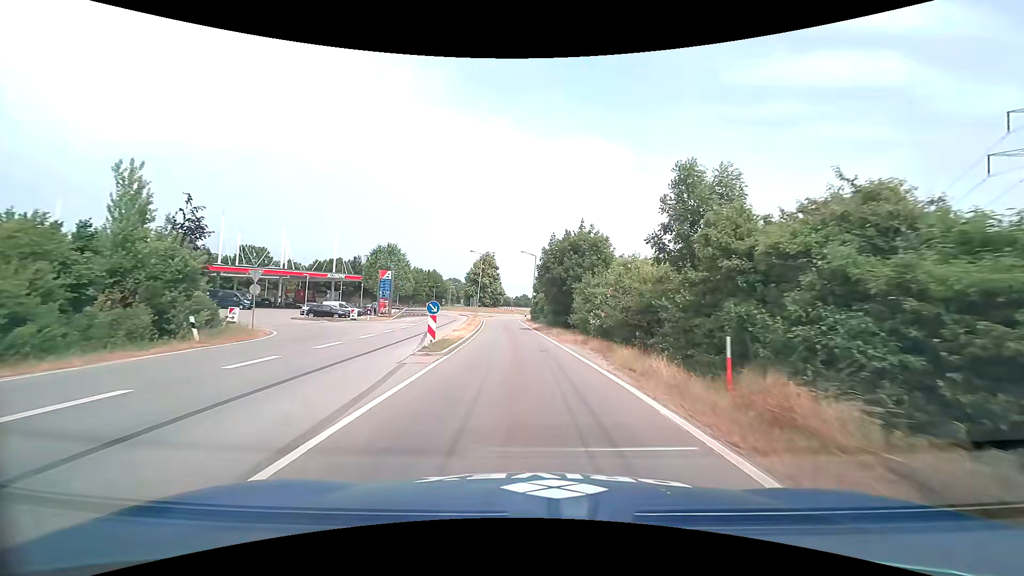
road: primary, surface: asphalt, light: Day
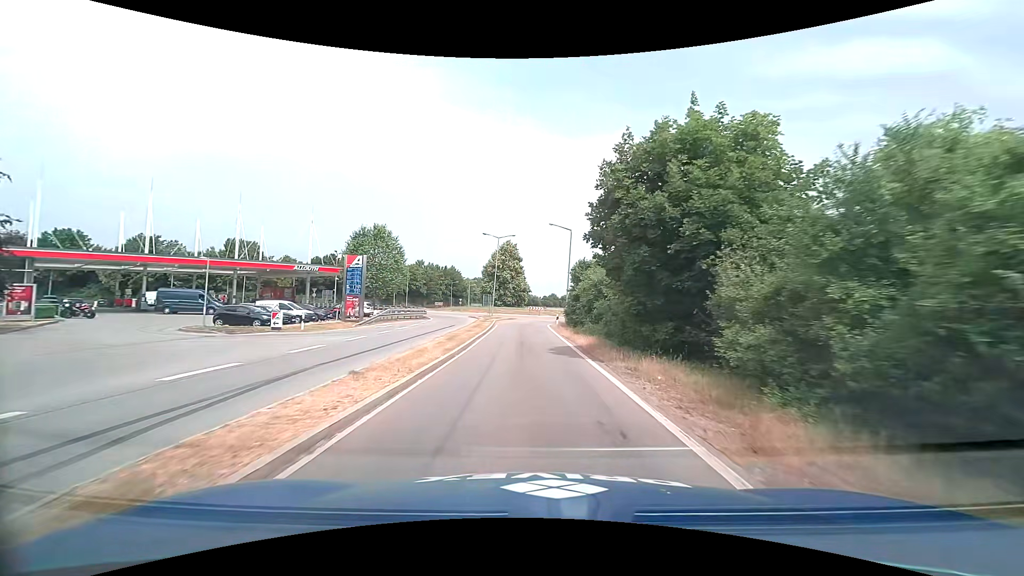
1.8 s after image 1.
(-0.4, +19.7) m; -3°
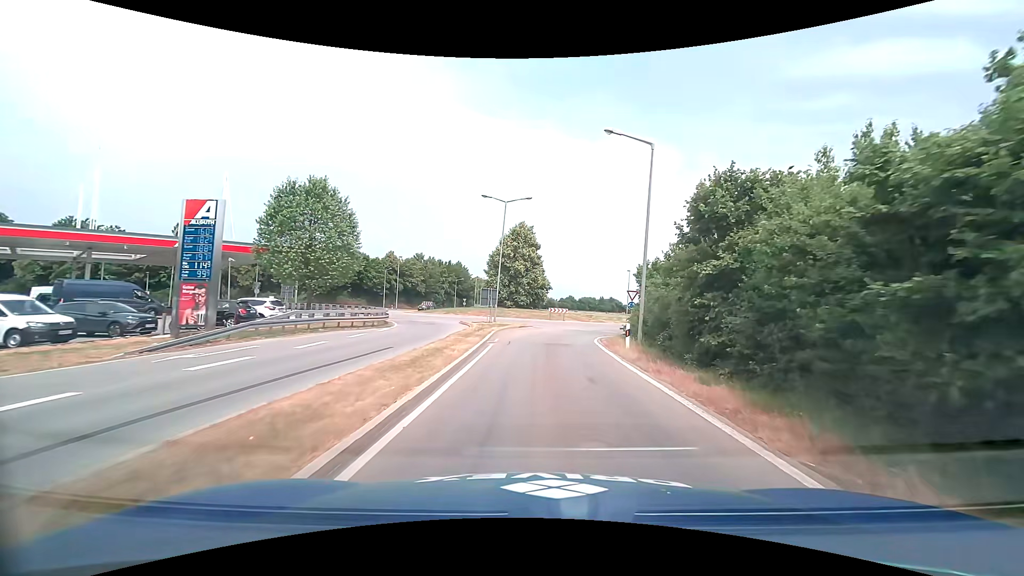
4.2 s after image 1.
(-1.0, +22.6) m; -2°
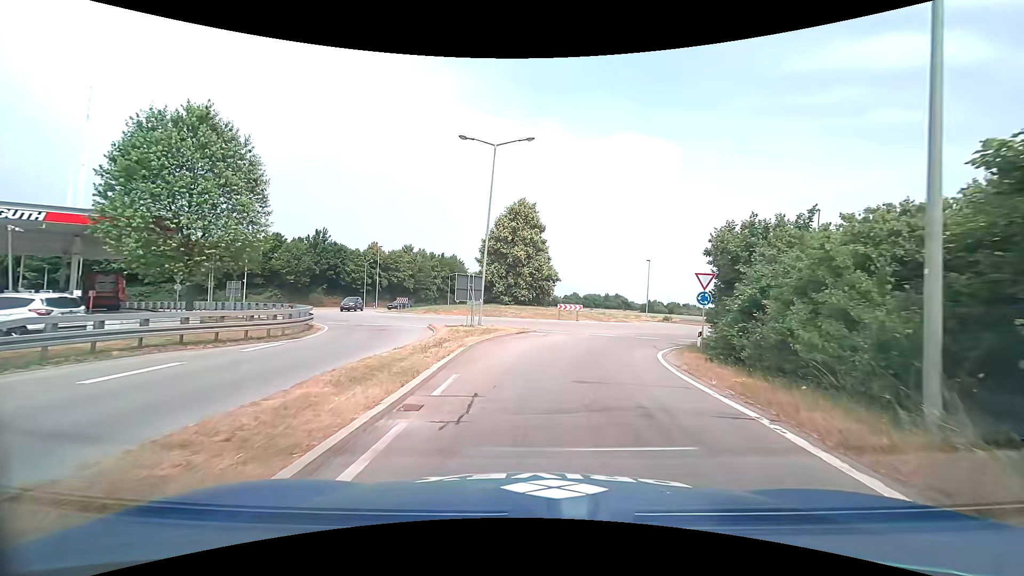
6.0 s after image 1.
(-0.1, +14.0) m; 0°
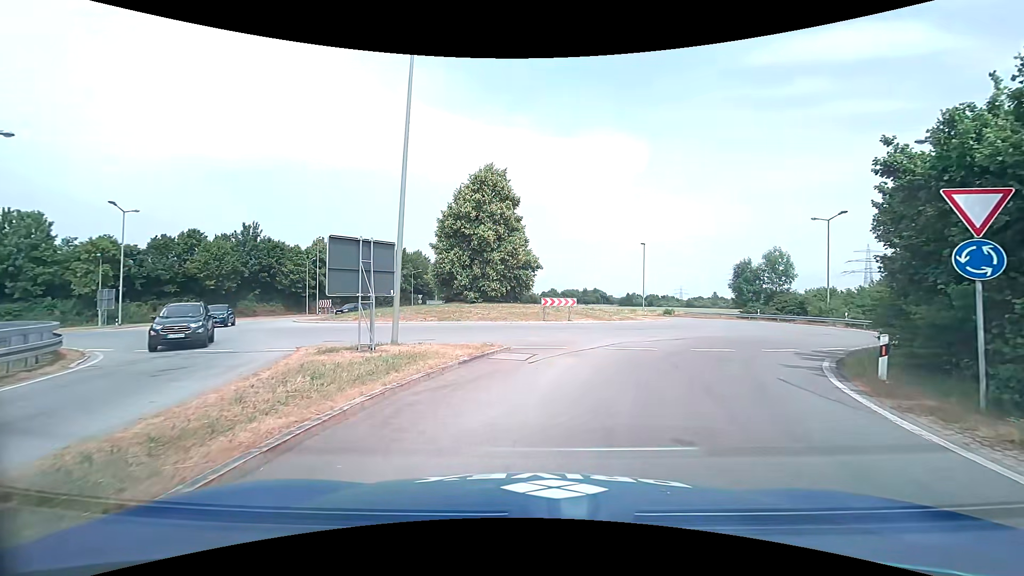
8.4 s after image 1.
(+0.2, +13.5) m; +3°
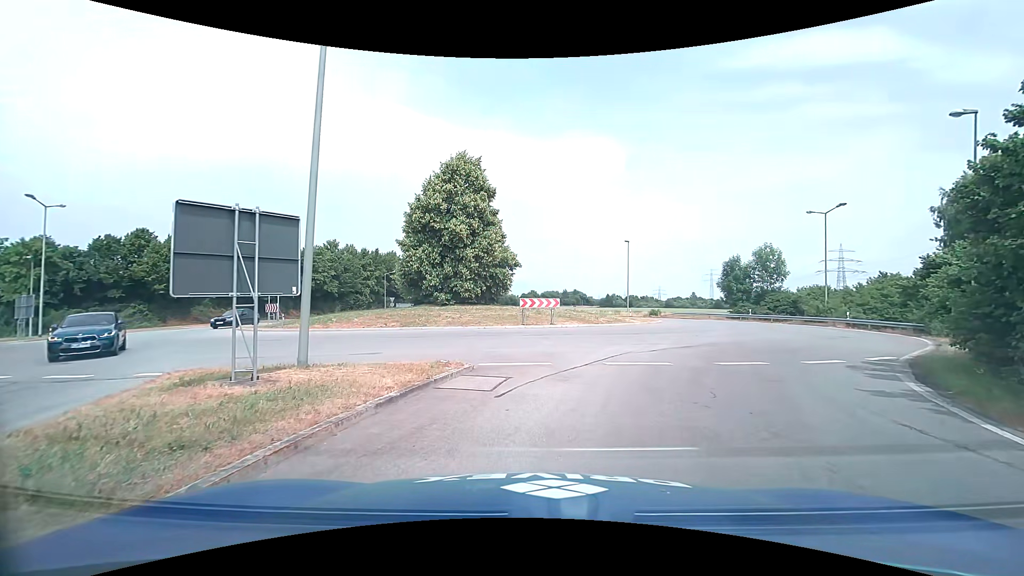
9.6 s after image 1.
(+0.1, +4.0) m; +3°
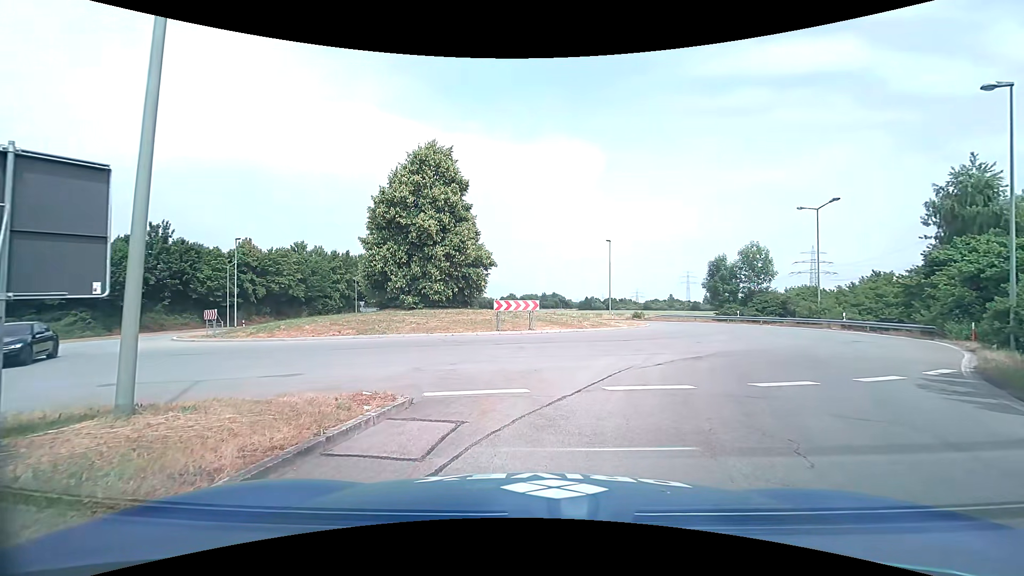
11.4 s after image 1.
(0.0, +3.4) m; +1°
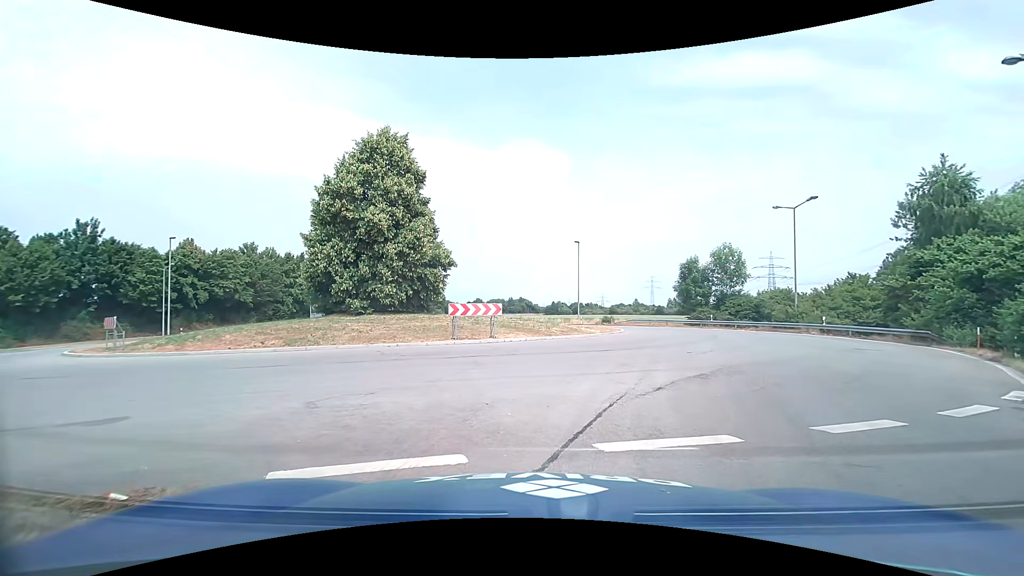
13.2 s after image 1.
(+0.1, +3.6) m; +3°
(+2, +10) (+6, +19) (+11, +27) (+14, +37) (+12, +47) (+6, +55) (-1, +61) (-8, +68) (-14, +77) (-17, +86) m
